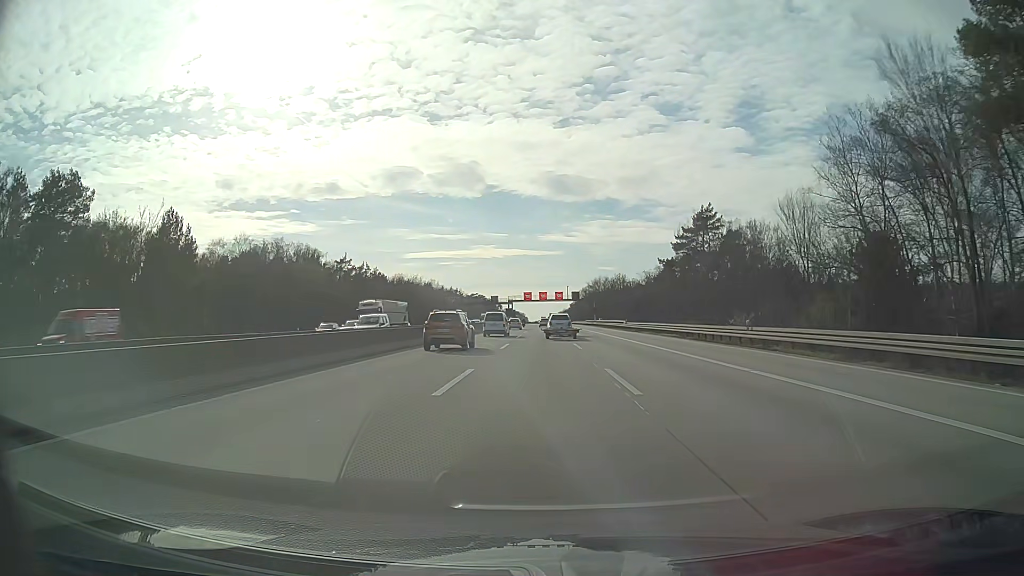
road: motorway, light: Day
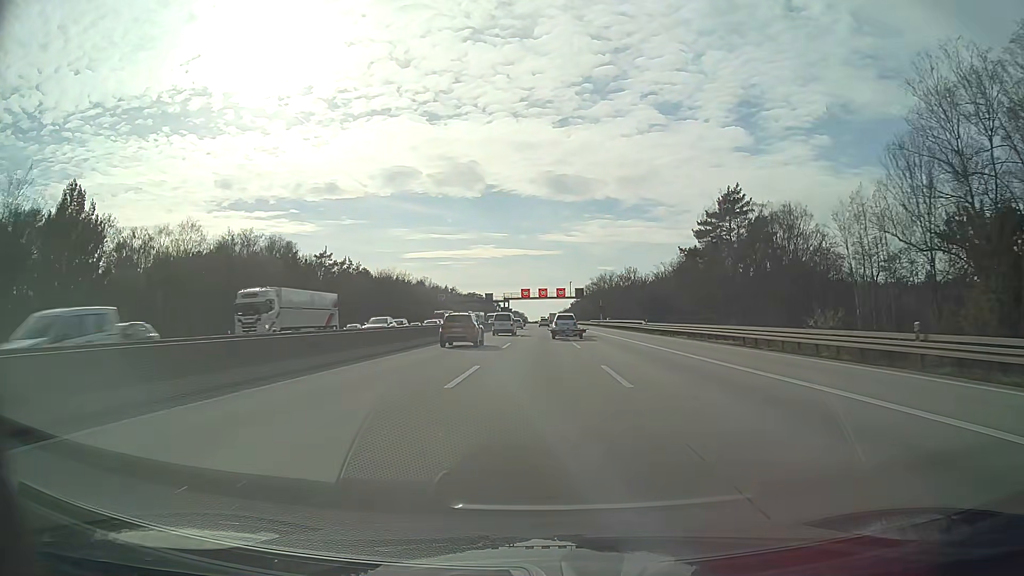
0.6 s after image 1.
(0.0, +16.8) m; 0°
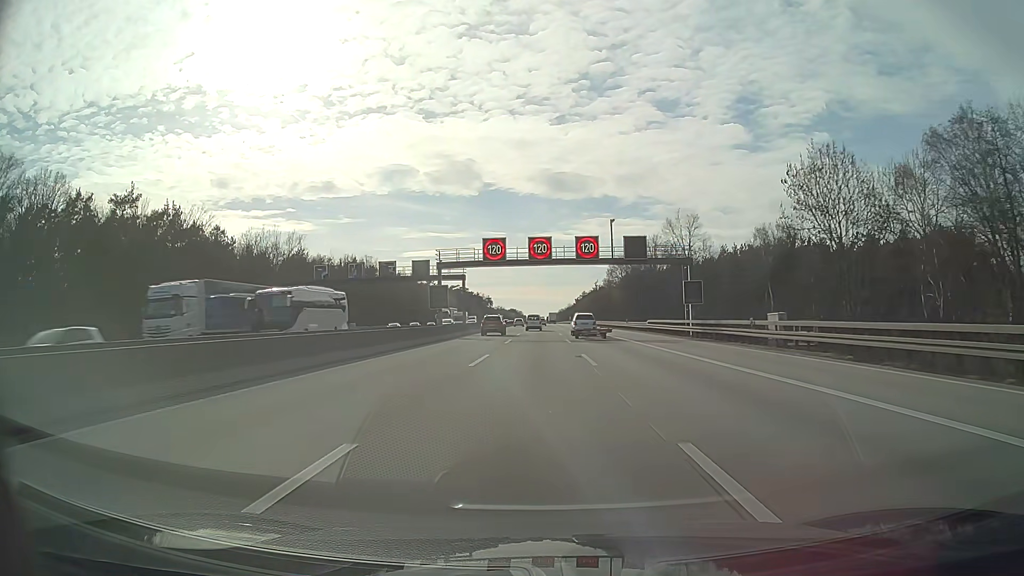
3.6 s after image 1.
(+0.1, +84.4) m; 0°
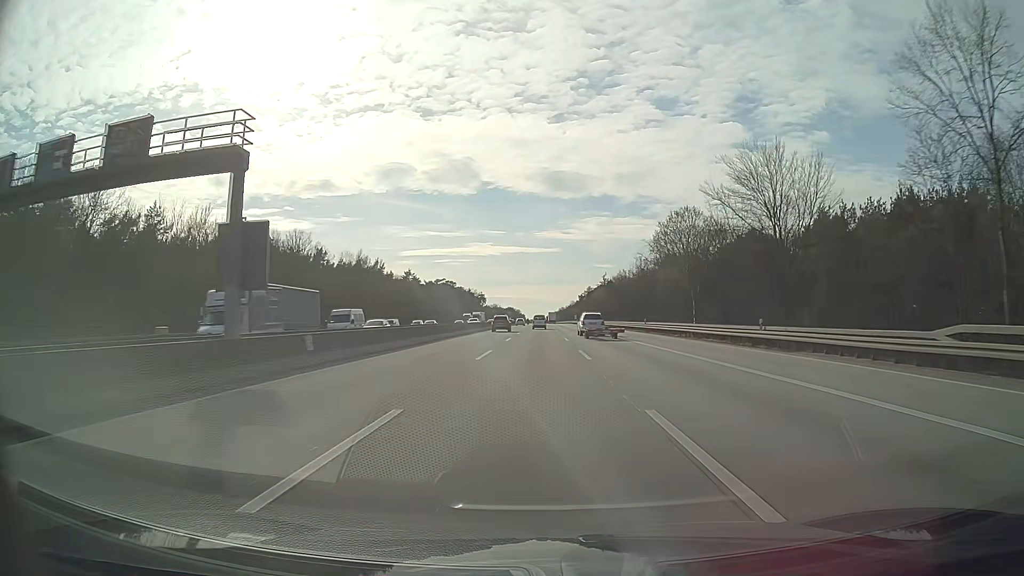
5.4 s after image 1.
(0.0, +51.5) m; 0°
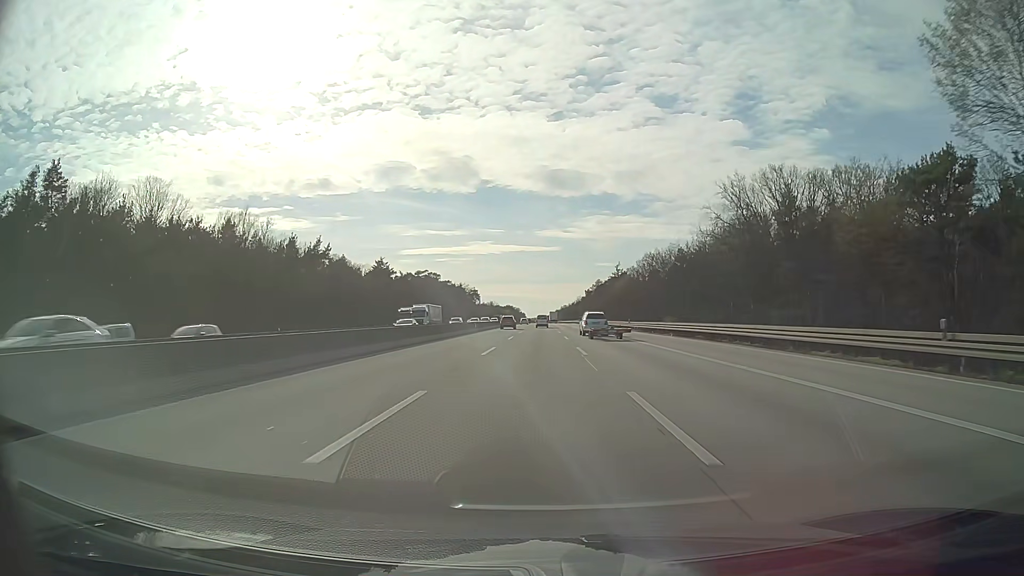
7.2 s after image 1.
(-0.2, +51.9) m; 0°
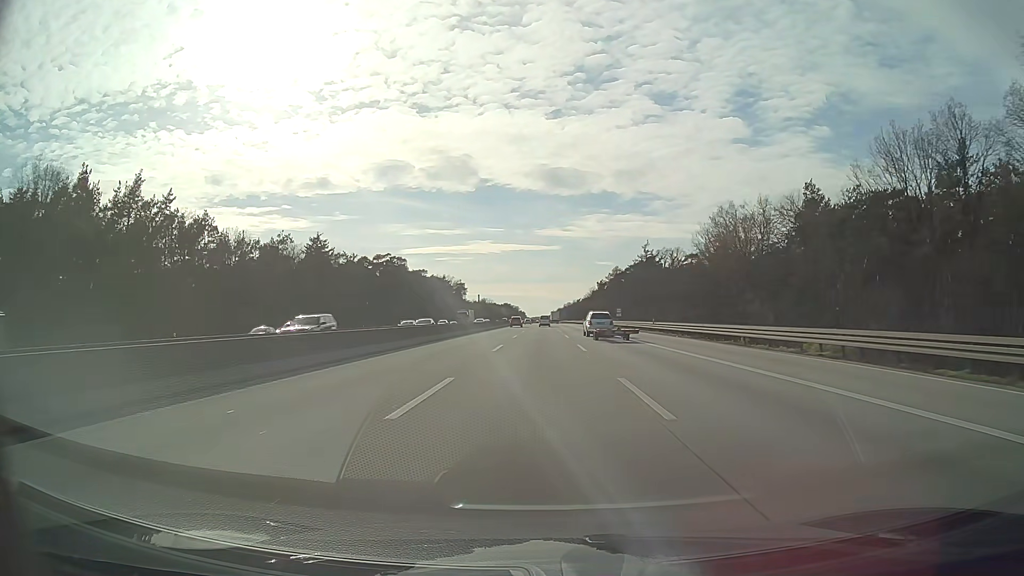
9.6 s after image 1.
(+0.1, +69.5) m; 0°
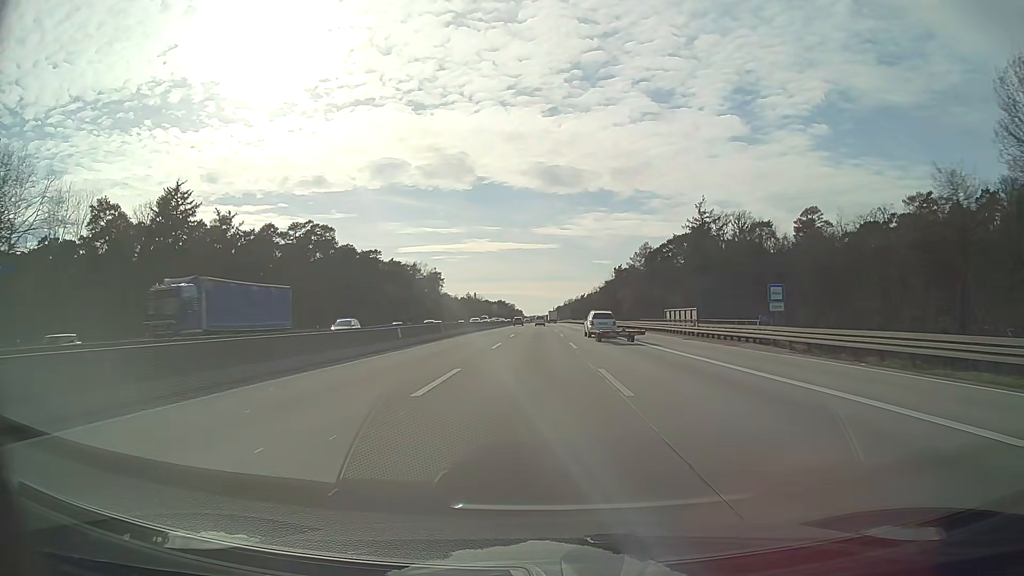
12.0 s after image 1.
(+0.3, +69.7) m; 0°
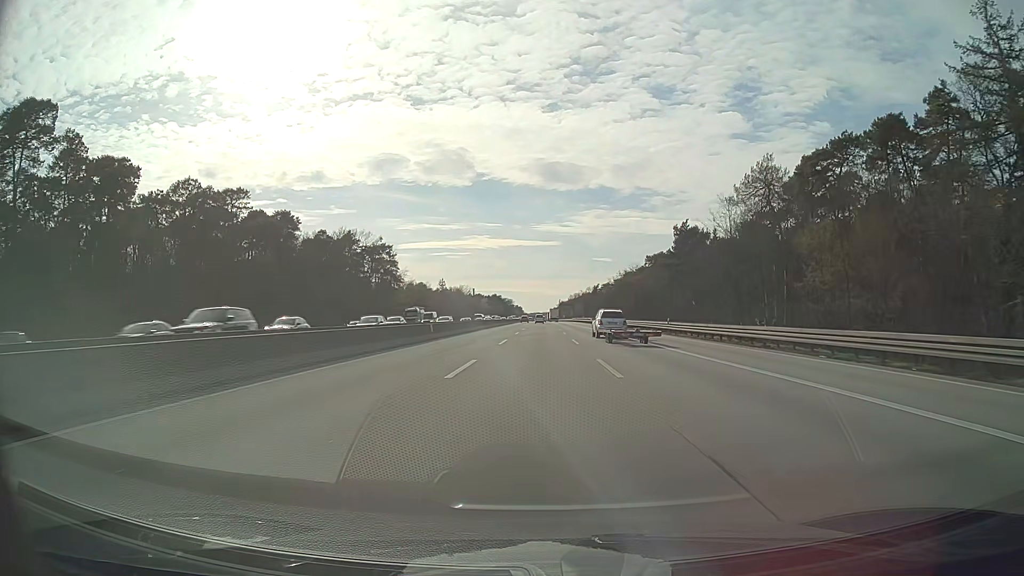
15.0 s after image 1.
(-0.4, +87.1) m; 0°
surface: asphalt
(0, +10) (0, +20) (0, +30) (0, +40) (0, +50) (0, +60) (0, +70) (0, +80) (0, +90) (0, +100) m
